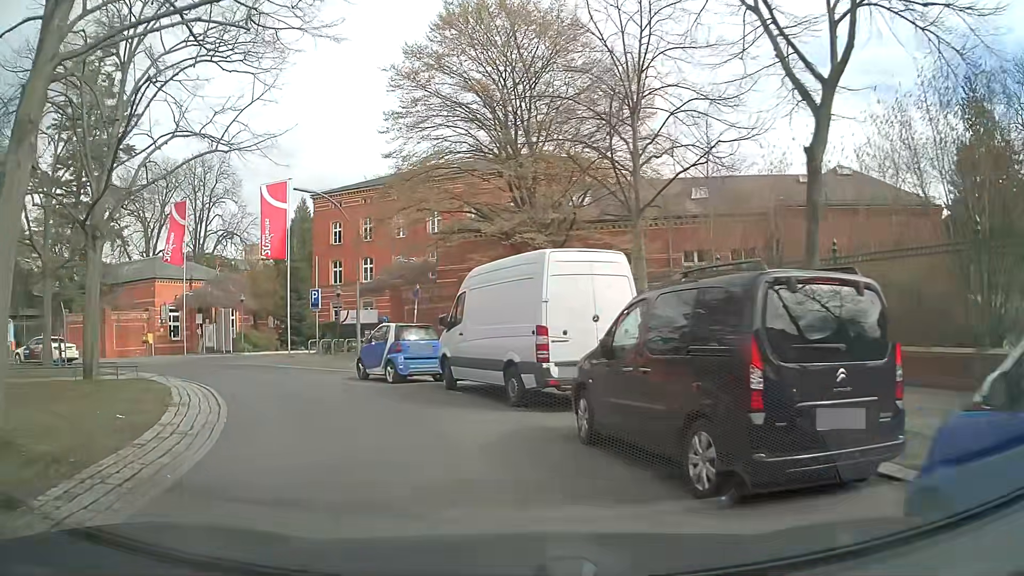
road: residential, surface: asphalt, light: Day
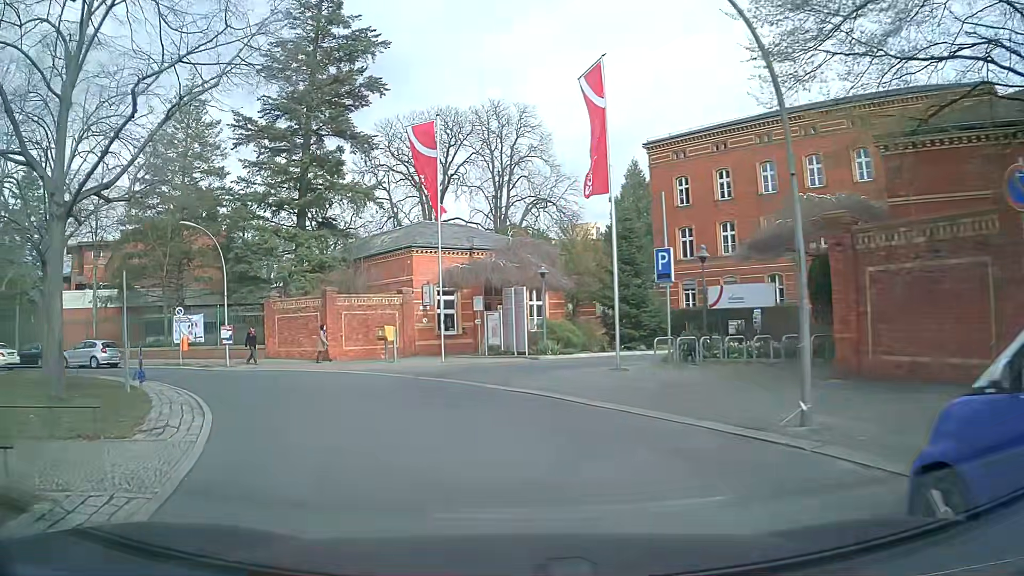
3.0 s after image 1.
(-3.5, +15.2) m; -26°
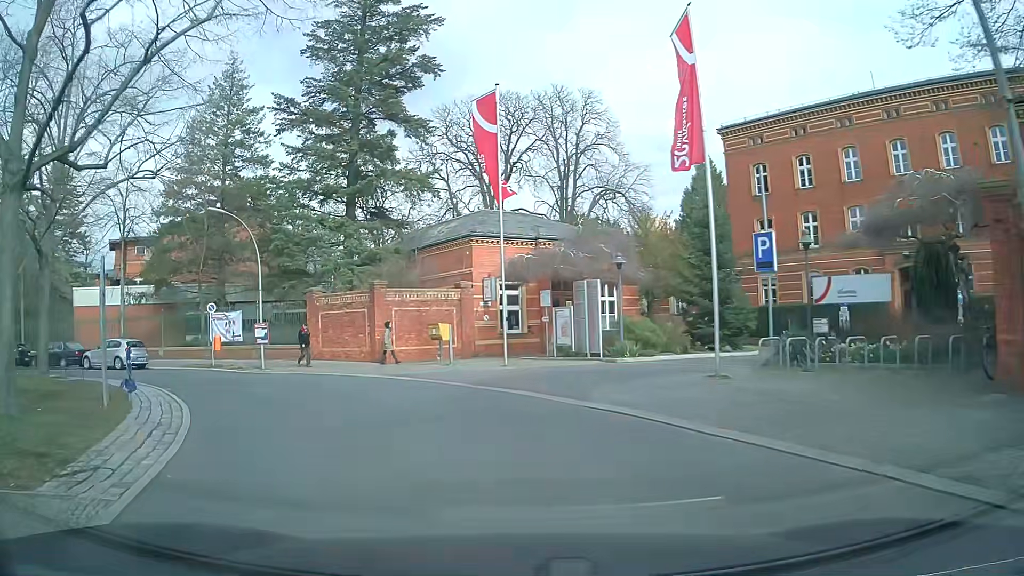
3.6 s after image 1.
(-0.2, +3.3) m; -6°
